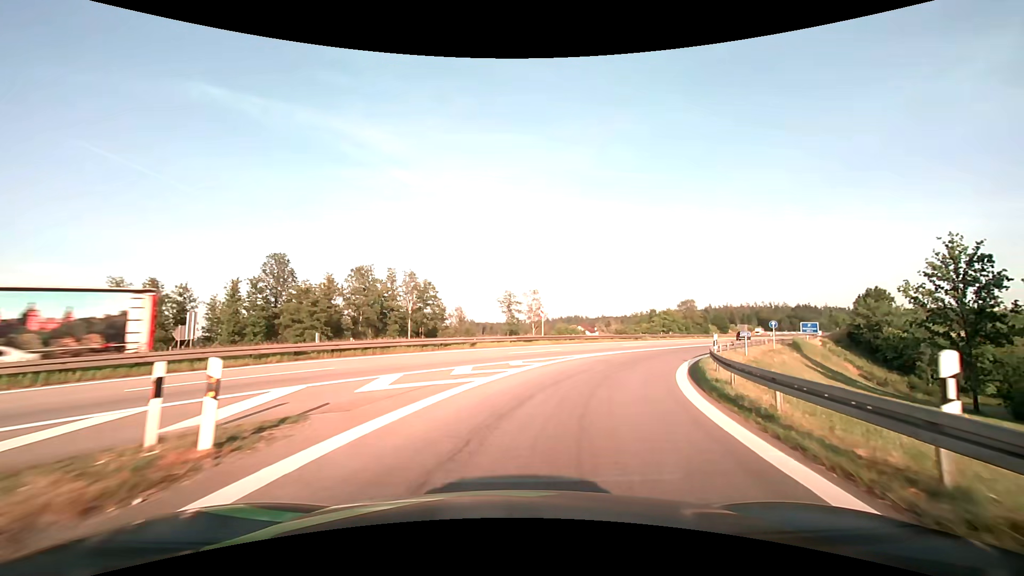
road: motorway_link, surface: asphalt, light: Day
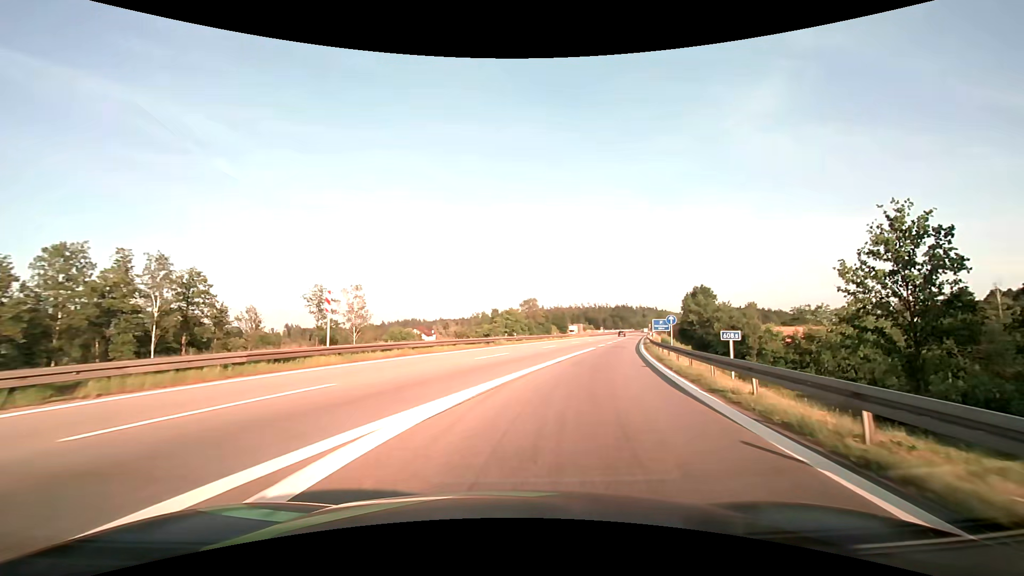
(+3.2, +19.3) m; +18°
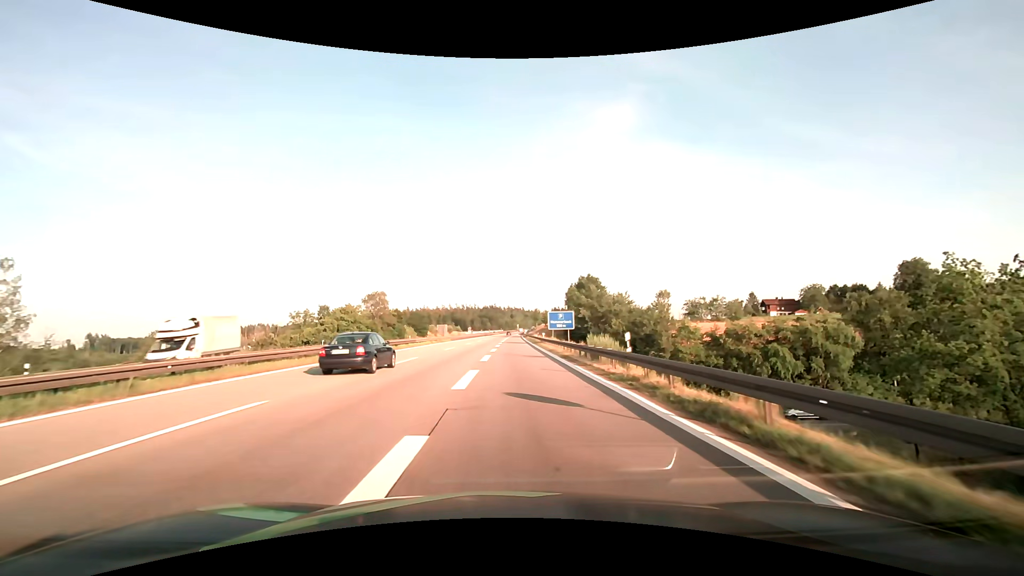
(+6.7, +36.0) m; +16°
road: motorway
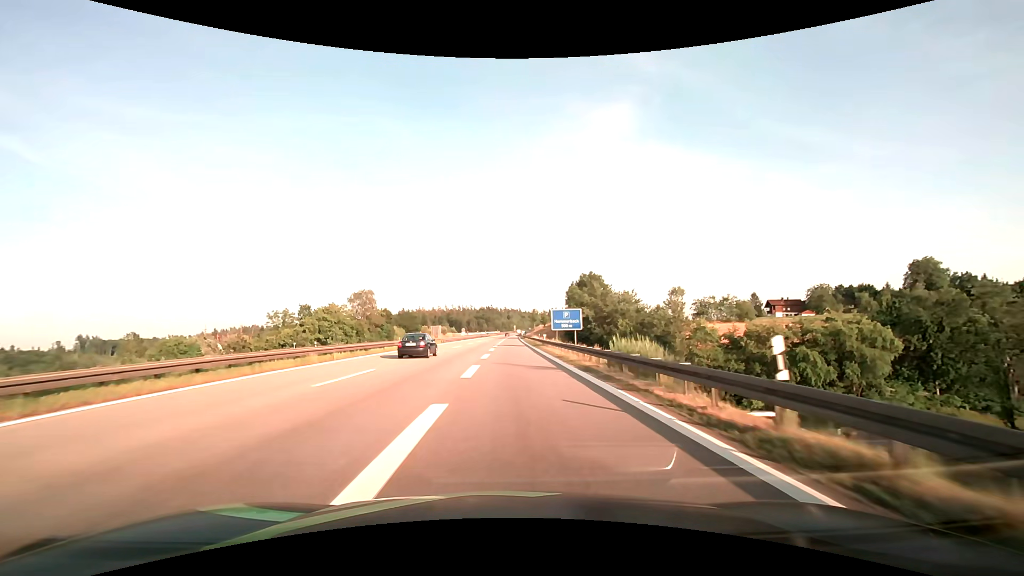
(0.0, +8.7) m; 0°
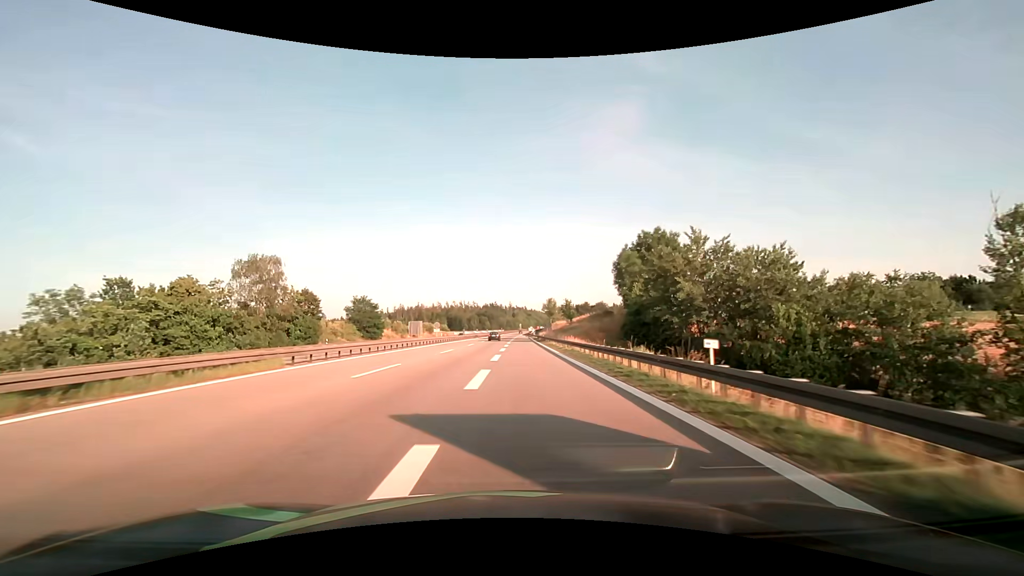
(-0.2, +52.3) m; 0°
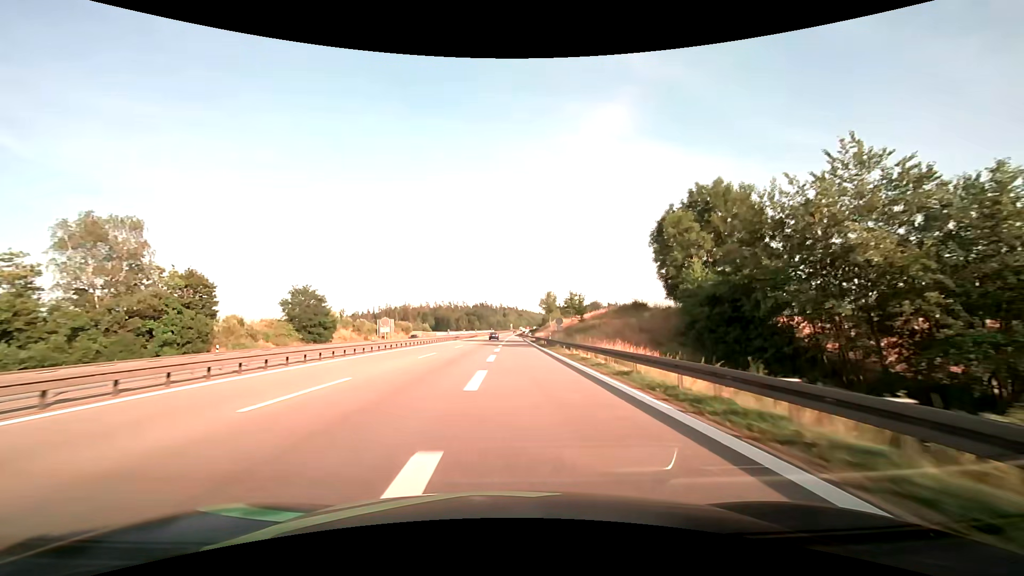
(+0.2, +24.2) m; +1°
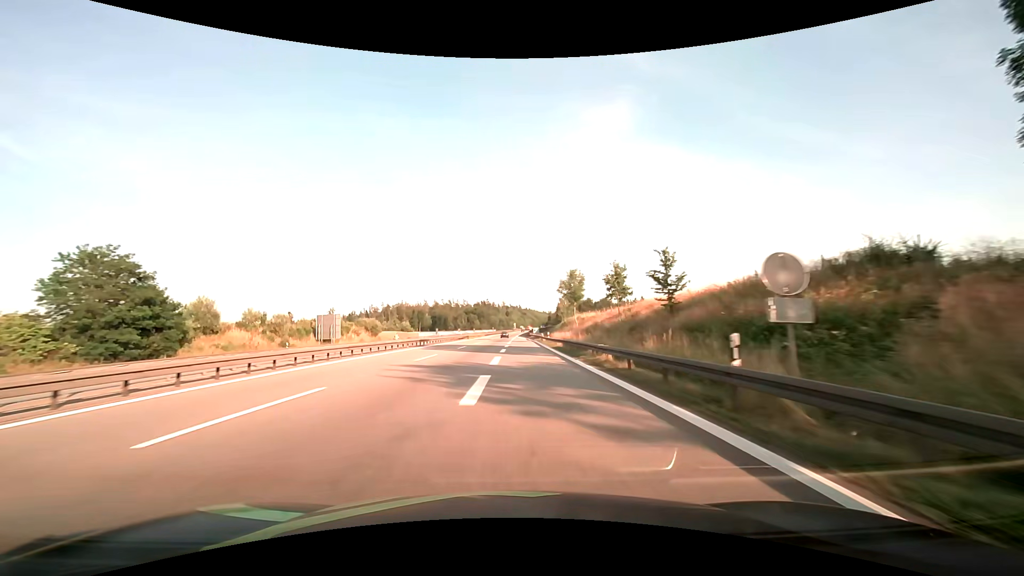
(+0.2, +38.3) m; 0°
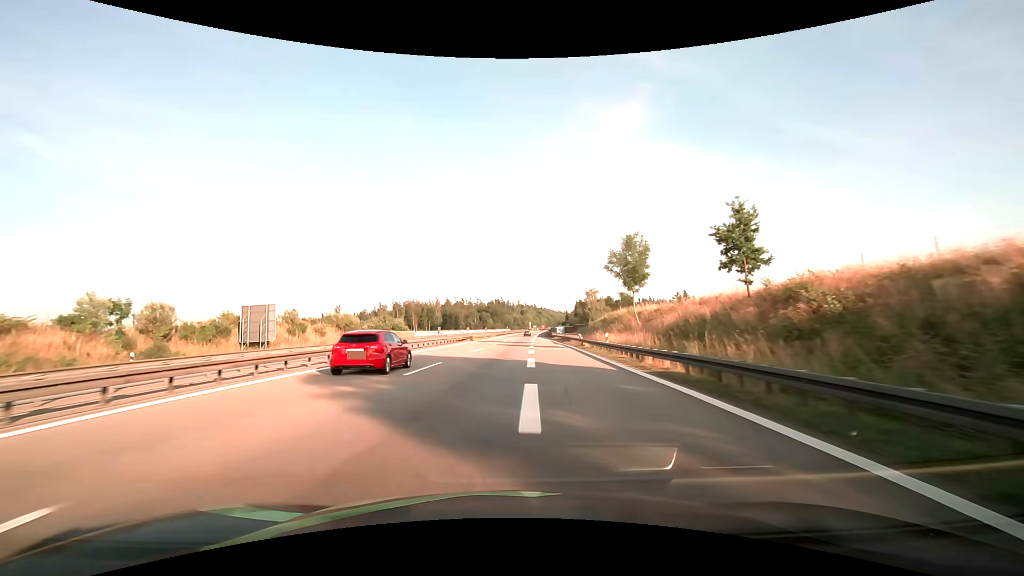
(-0.5, +26.6) m; -2°
(0, +10) (0, +20) (0, +30) (0, +40) (+1, +50) (+1, +60) (+1, +70) (+2, +80) (+2, +90) (+3, +100) m
